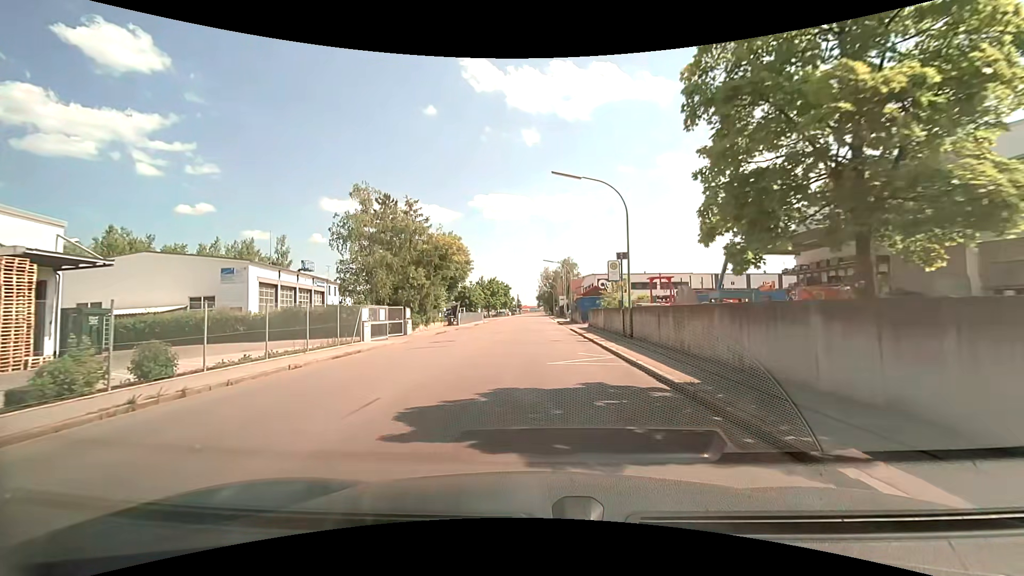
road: unclassified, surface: asphalt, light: Day
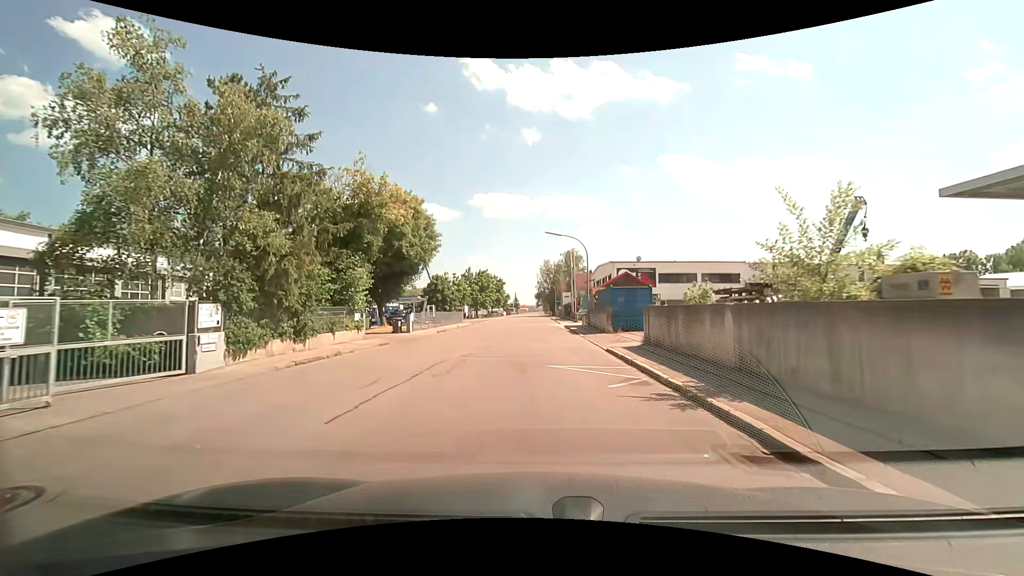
(0.0, +20.8) m; 0°
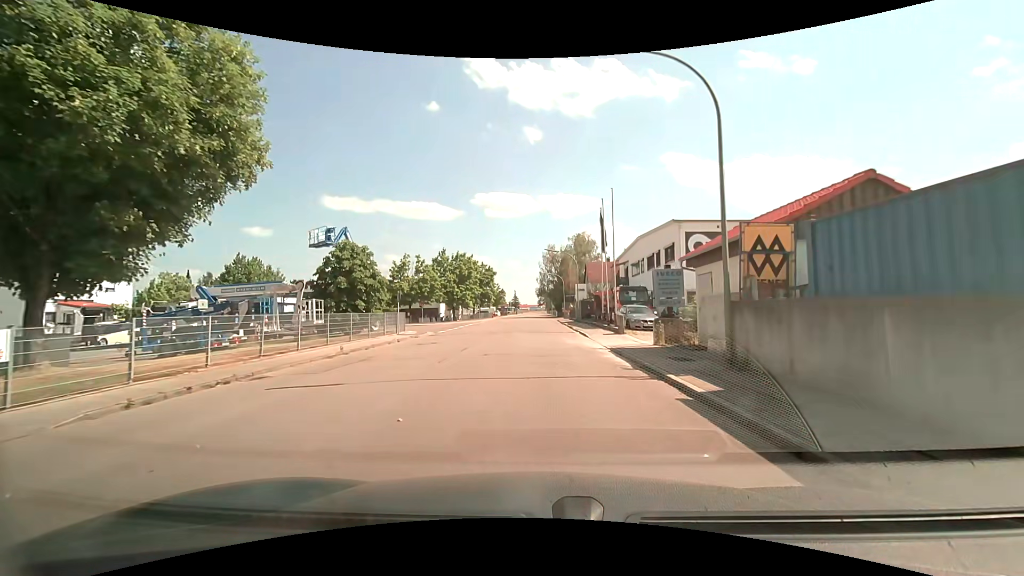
(+0.2, +27.5) m; 0°
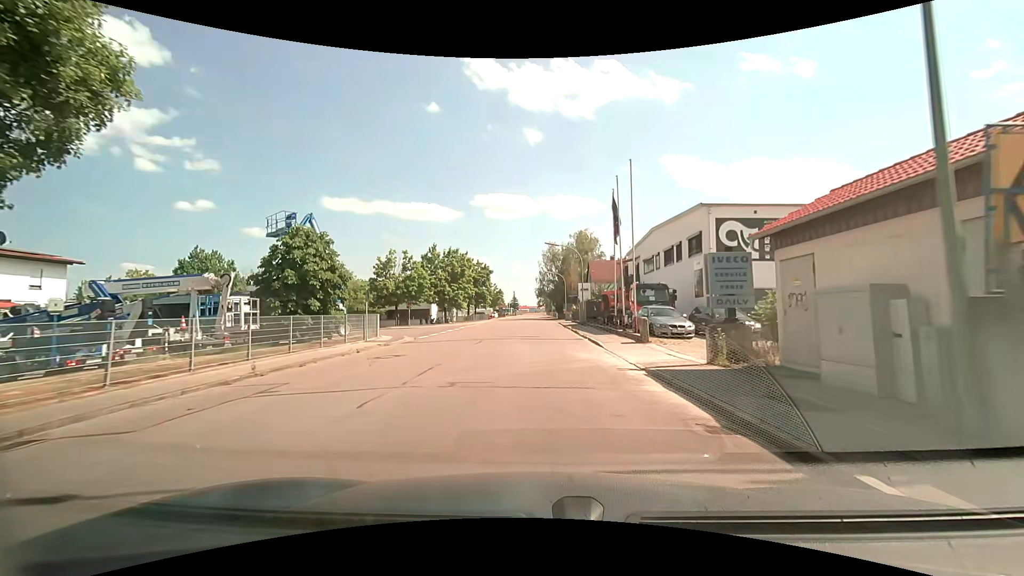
(0.0, +5.7) m; 0°
